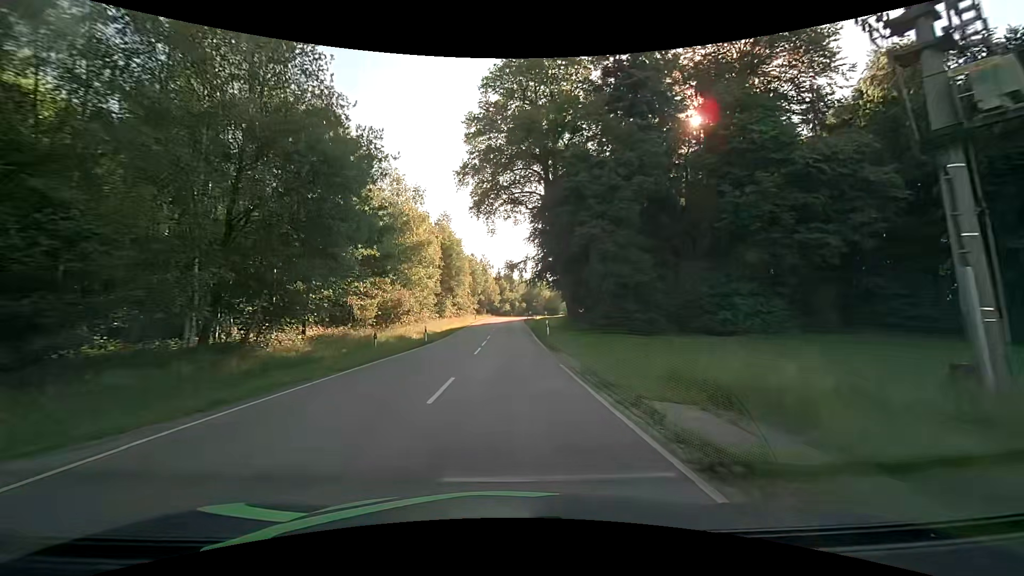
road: tertiary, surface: asphalt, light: Day
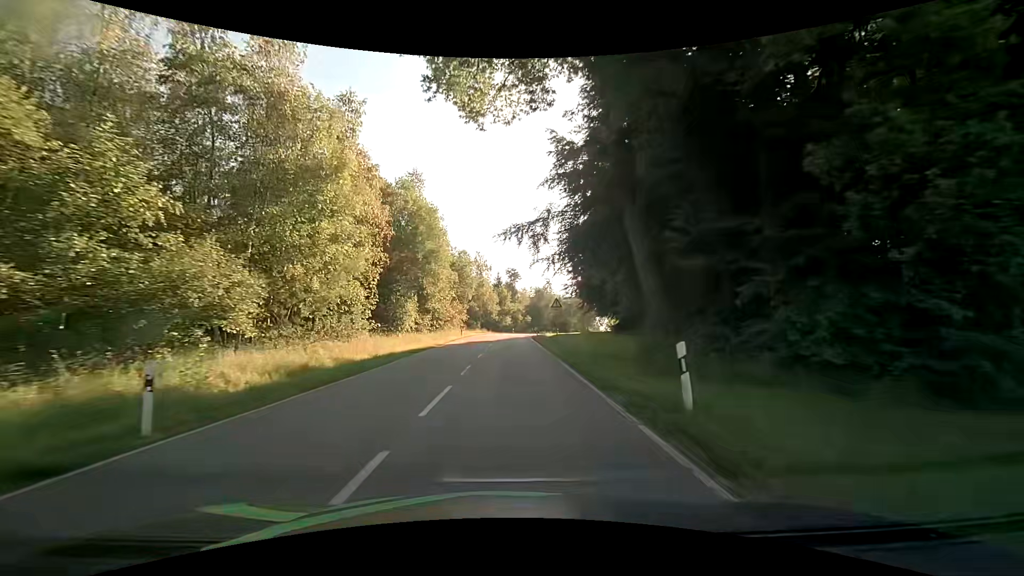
(0.0, +25.0) m; 0°
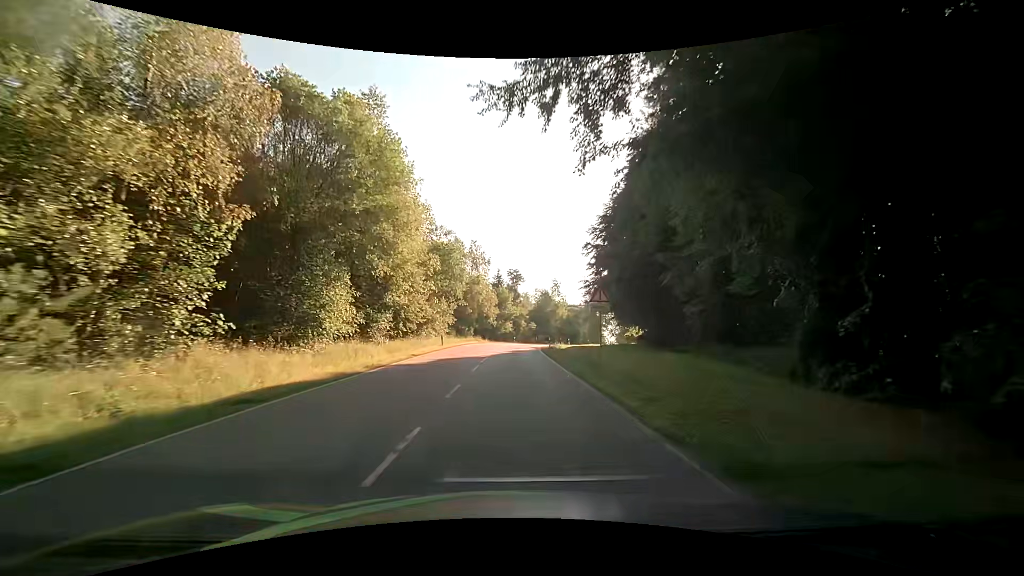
(-0.1, +16.6) m; 0°
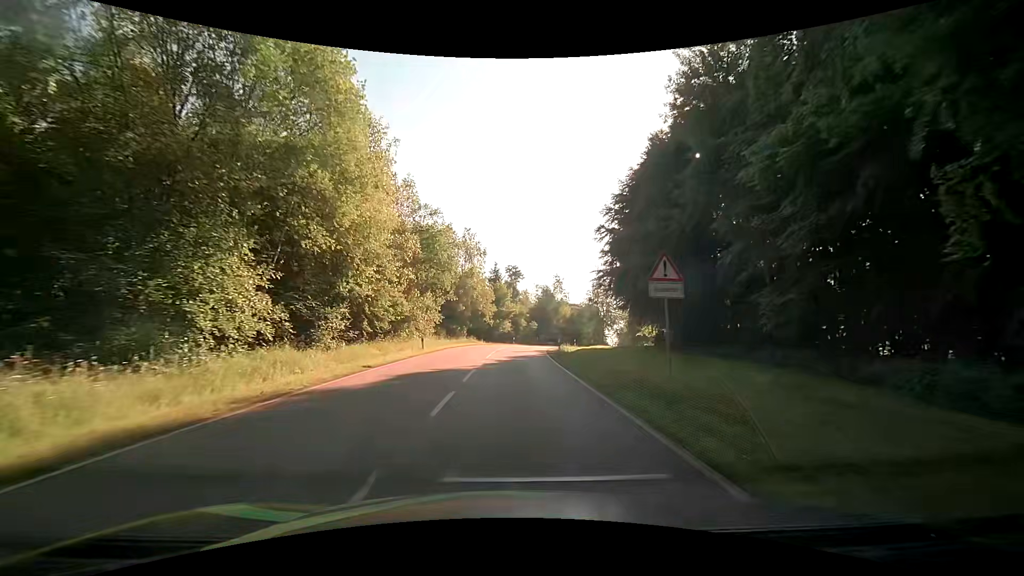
(0.0, +8.3) m; +1°
(0, +10) (0, +20) (0, +30) (+1, +40) (+2, +50) (+4, +60) (+6, +69) (+9, +79) (+14, +88) (+19, +97) m
